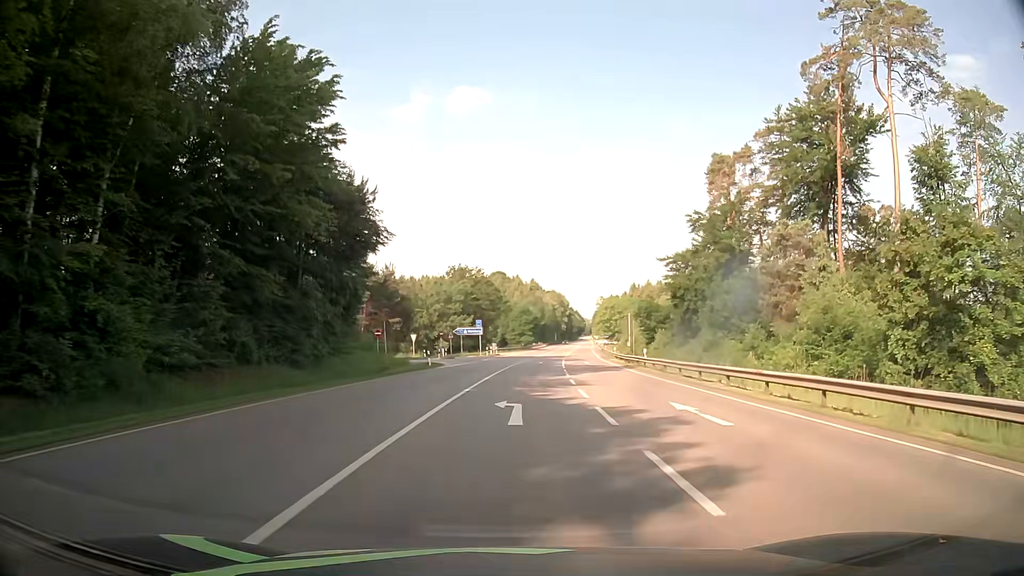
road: secondary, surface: asphalt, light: Day
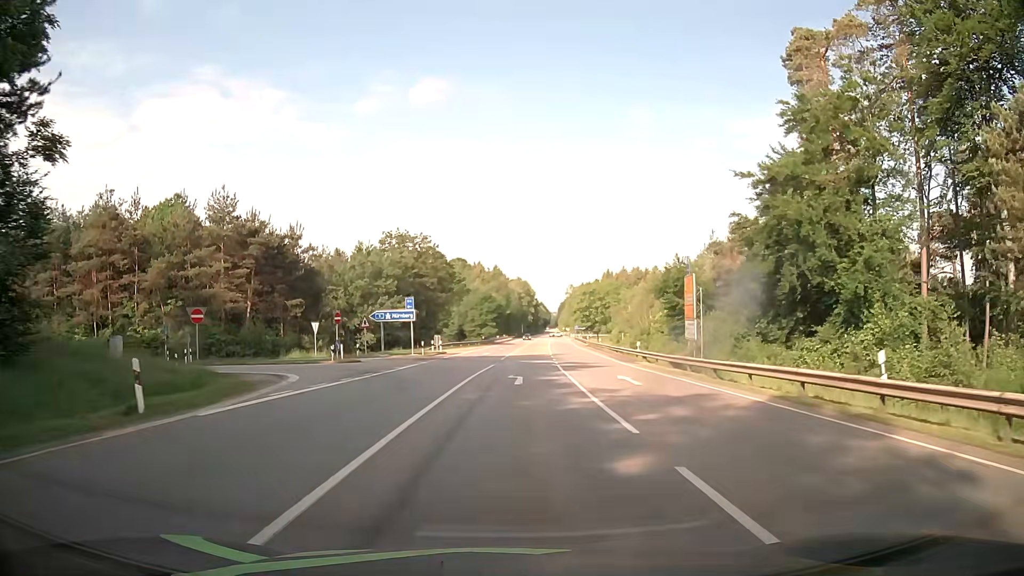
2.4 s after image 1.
(+0.9, +31.1) m; +3°
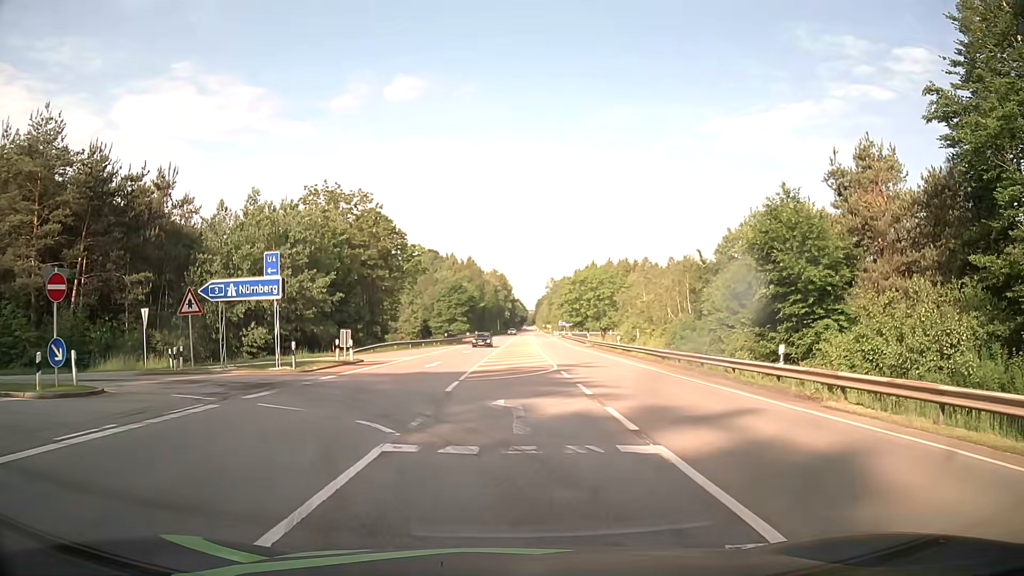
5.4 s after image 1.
(+0.5, +25.4) m; +1°
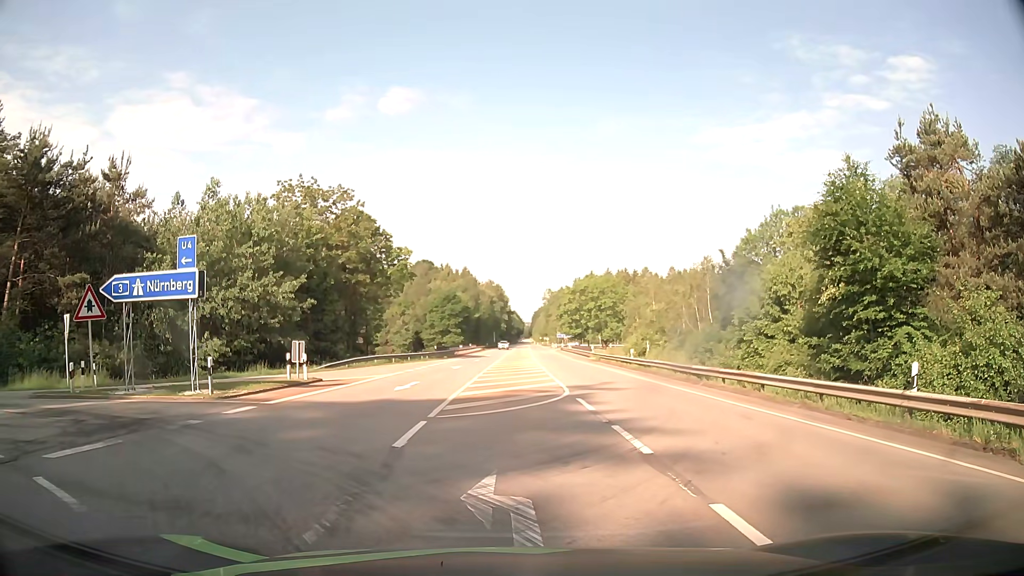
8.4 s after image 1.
(+0.2, +6.3) m; +3°
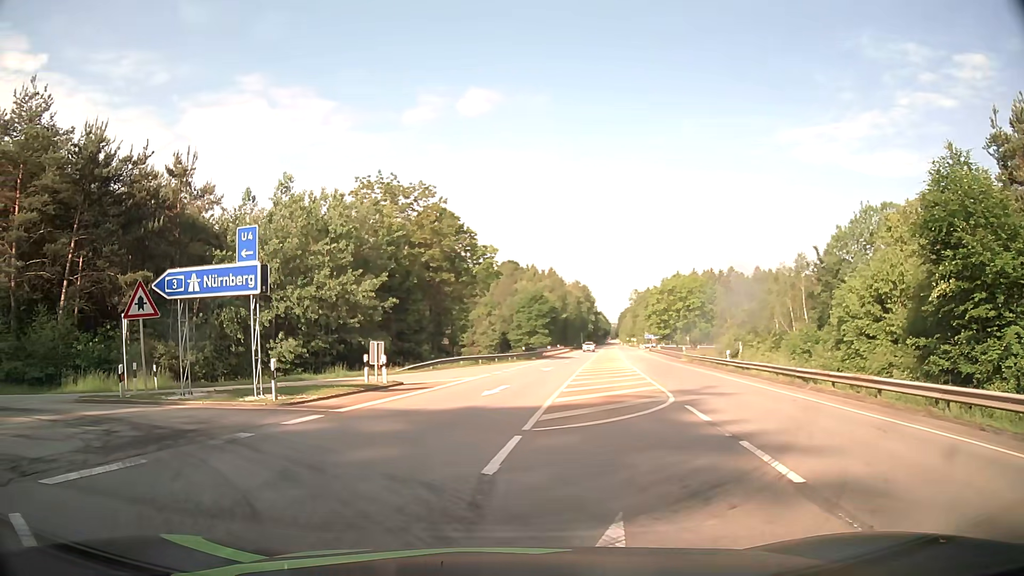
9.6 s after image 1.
(-0.1, +2.1) m; -9°
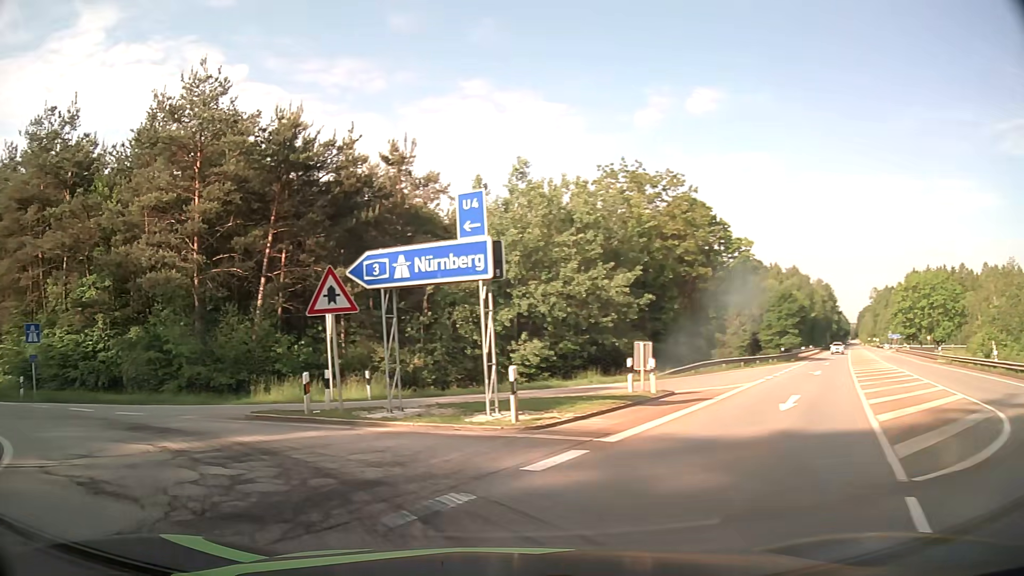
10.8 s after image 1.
(-0.8, +4.6) m; -19°
